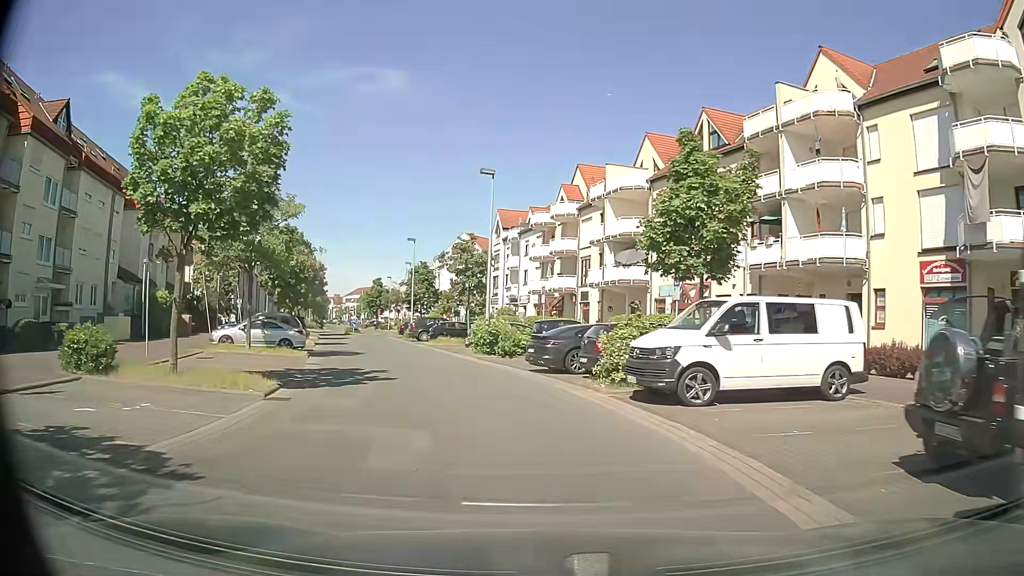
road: residential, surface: asphalt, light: Day
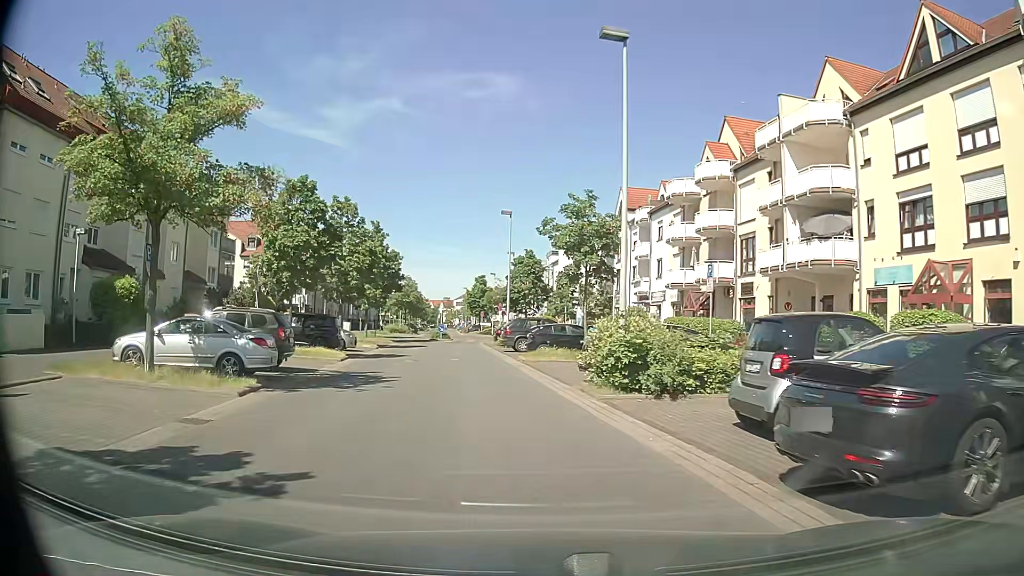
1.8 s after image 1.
(-1.1, +14.3) m; -9°
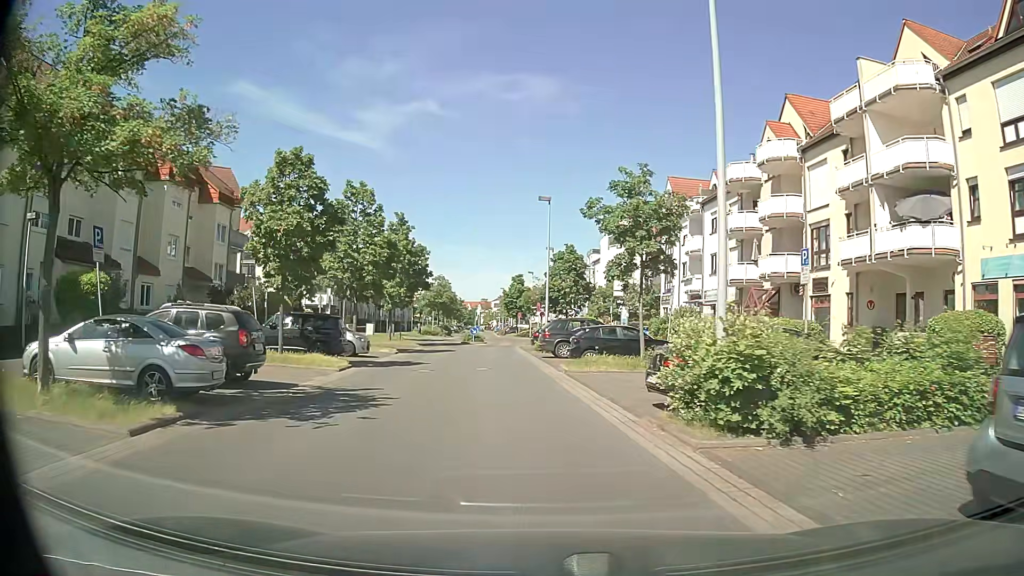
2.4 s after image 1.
(-0.1, +4.8) m; -3°
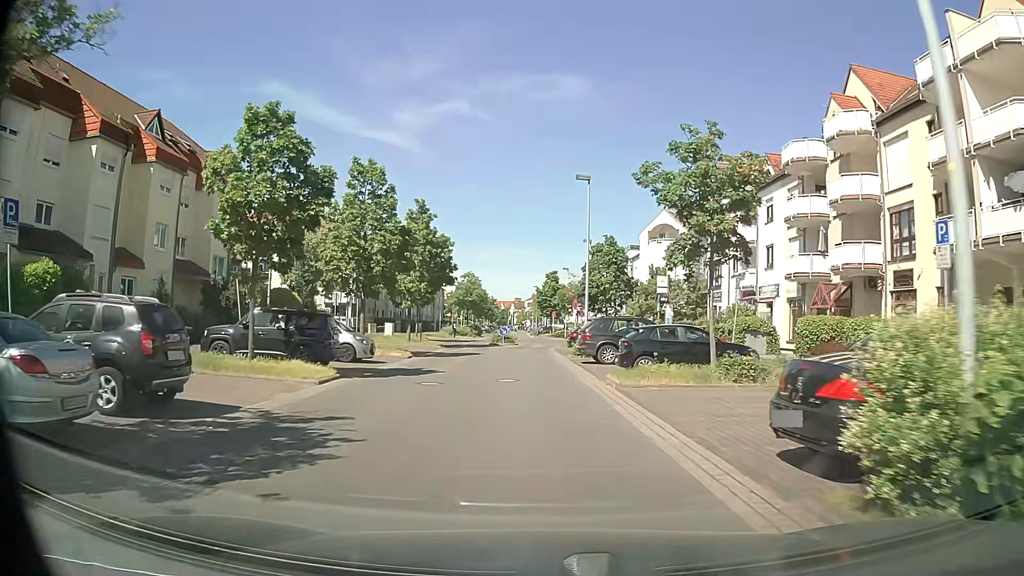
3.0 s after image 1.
(-0.1, +4.9) m; -2°
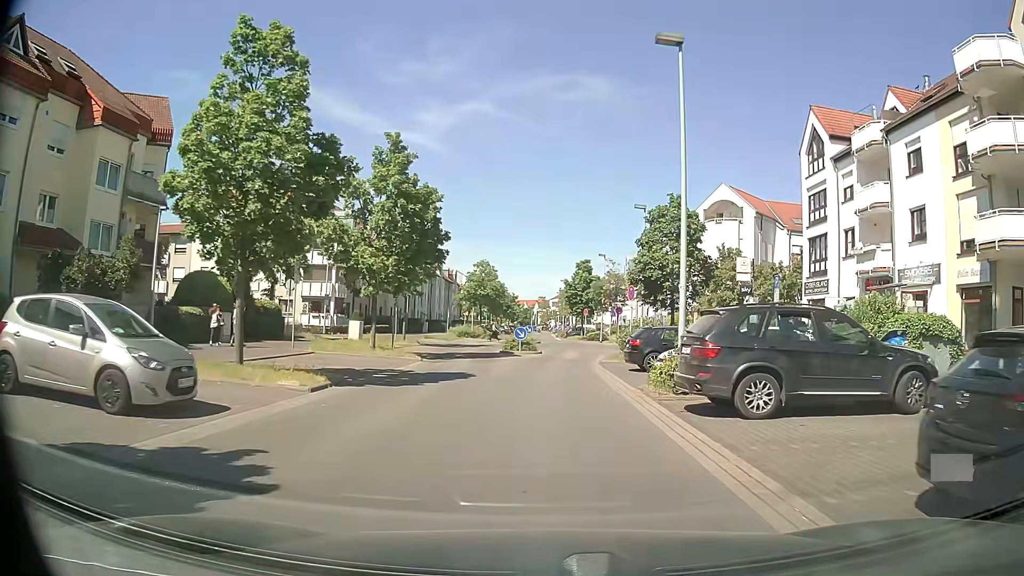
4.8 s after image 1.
(-0.5, +14.8) m; -2°
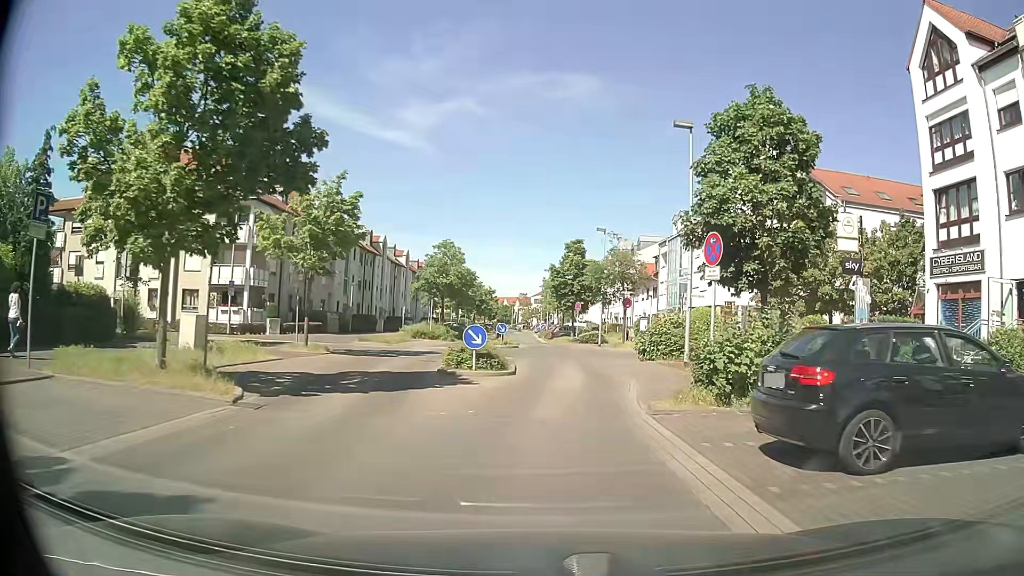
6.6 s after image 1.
(0.0, +14.8) m; +1°
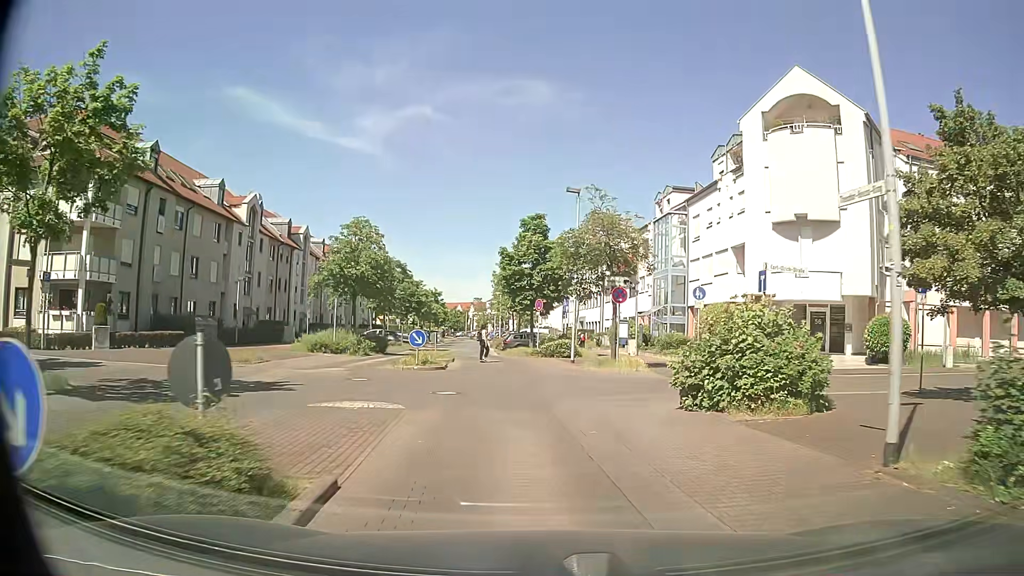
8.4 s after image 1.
(+0.5, +14.4) m; +3°
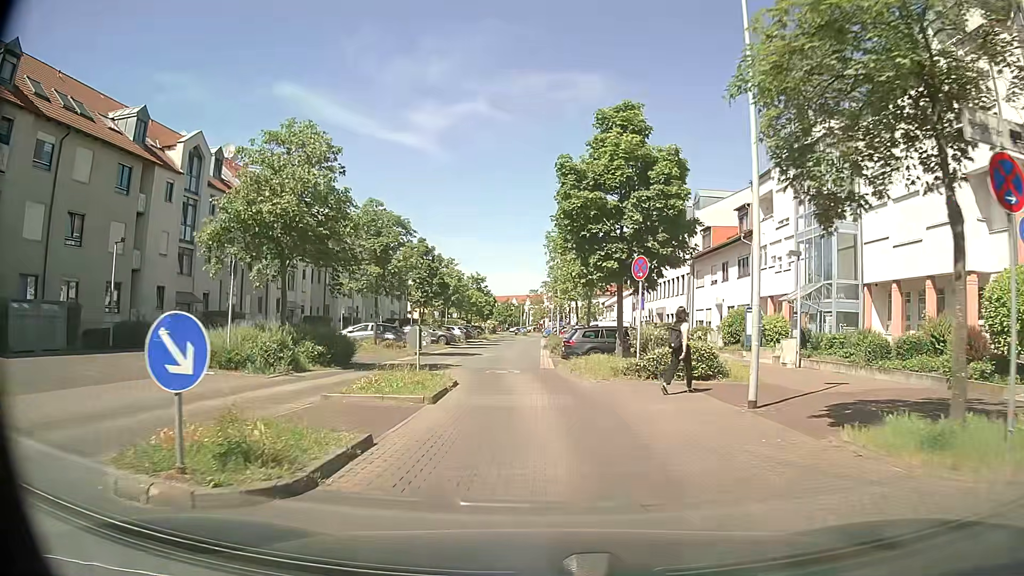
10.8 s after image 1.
(-1.0, +18.5) m; -5°
